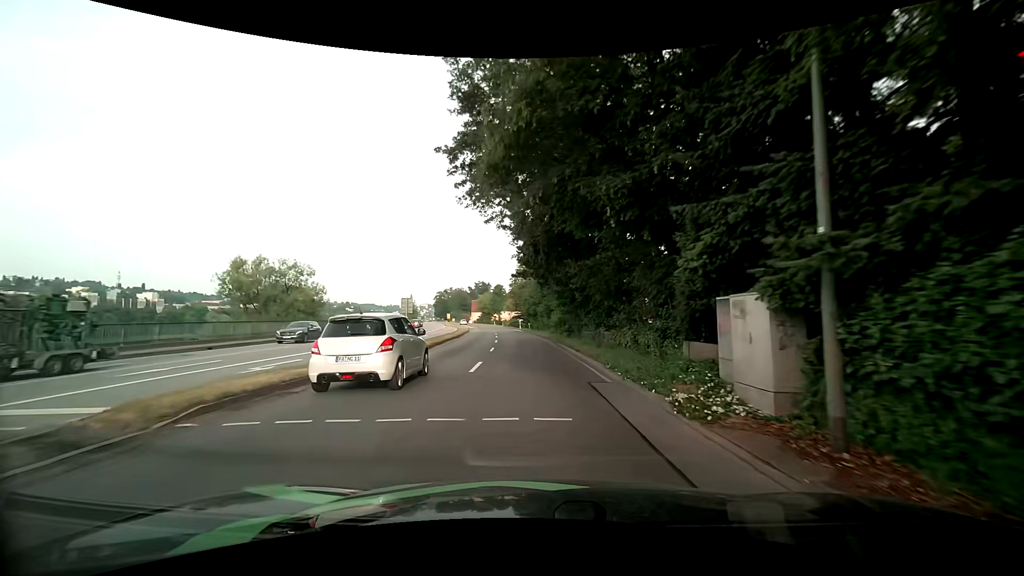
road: primary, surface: asphalt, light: Day
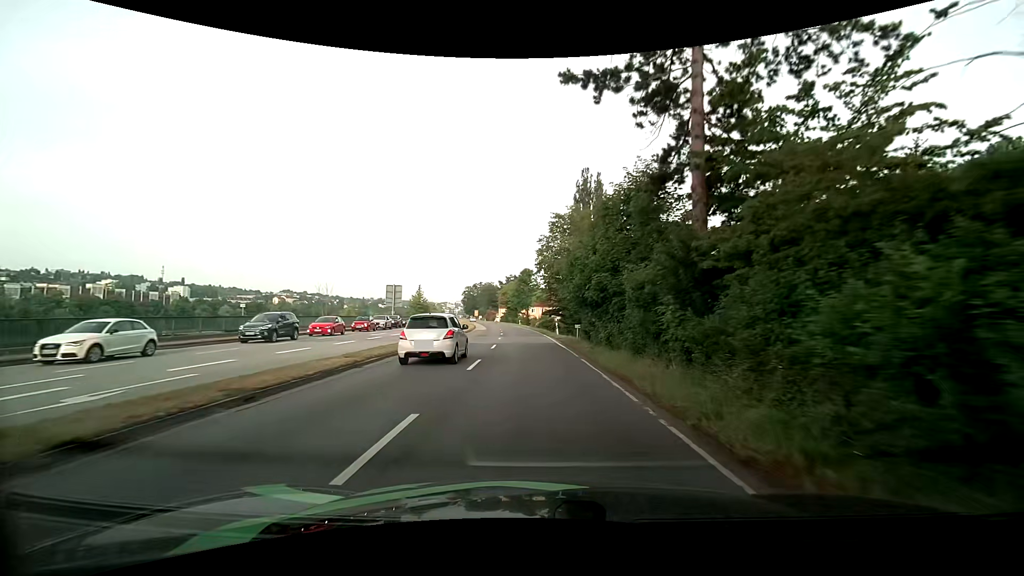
(-1.4, +36.9) m; -5°
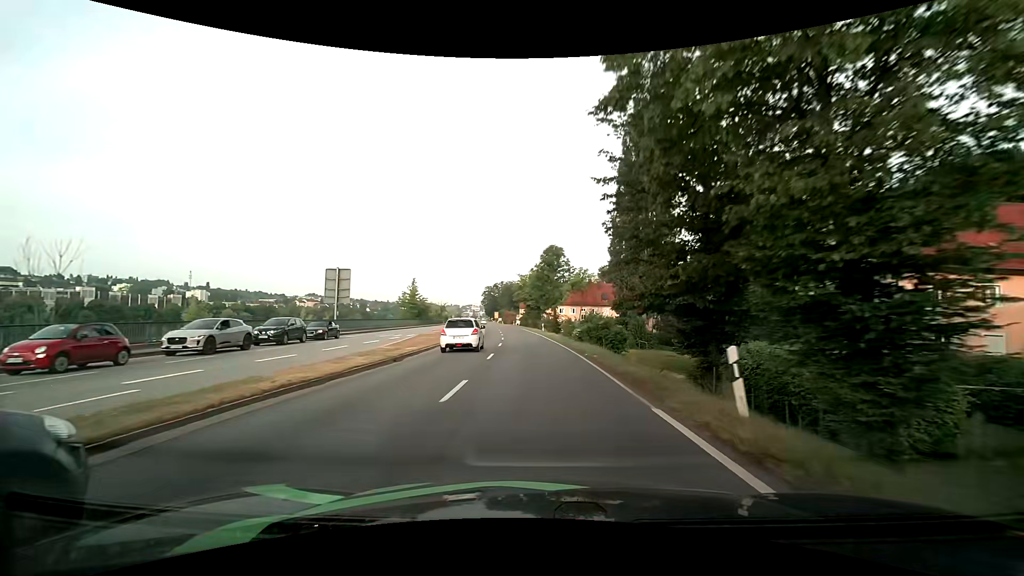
(-0.4, +32.4) m; -2°
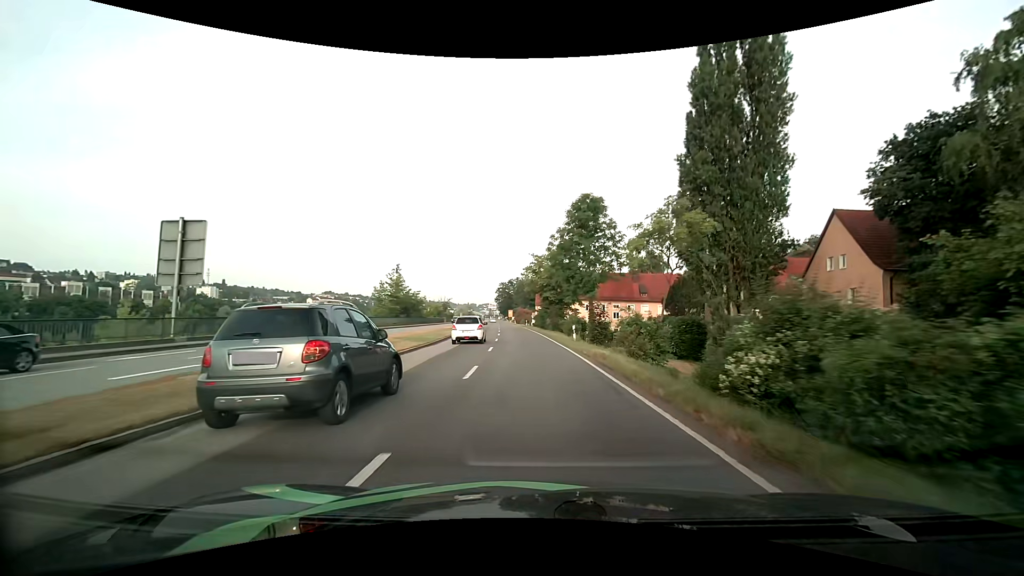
(-0.6, +24.8) m; -2°
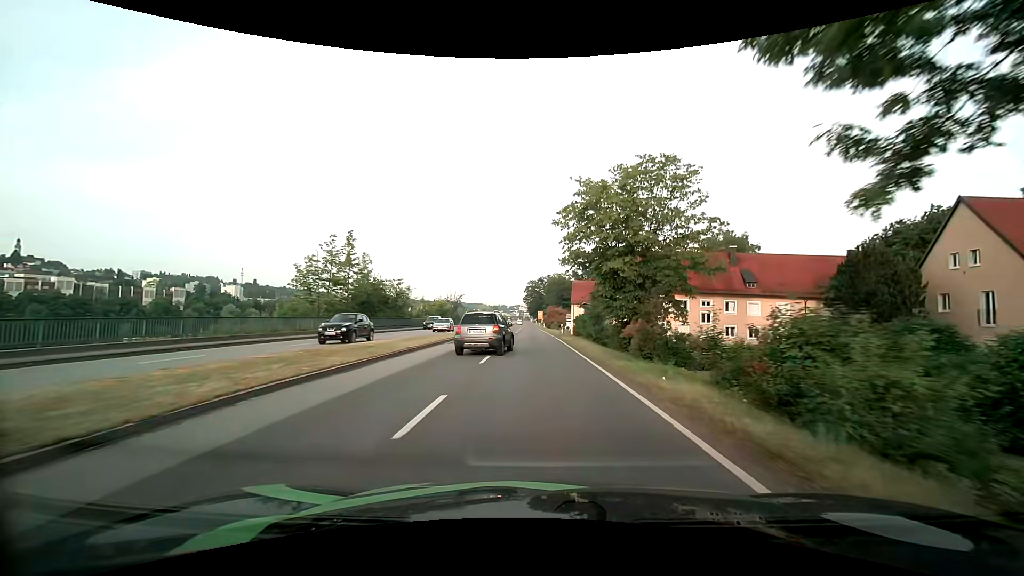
(-1.1, +33.1) m; -4°
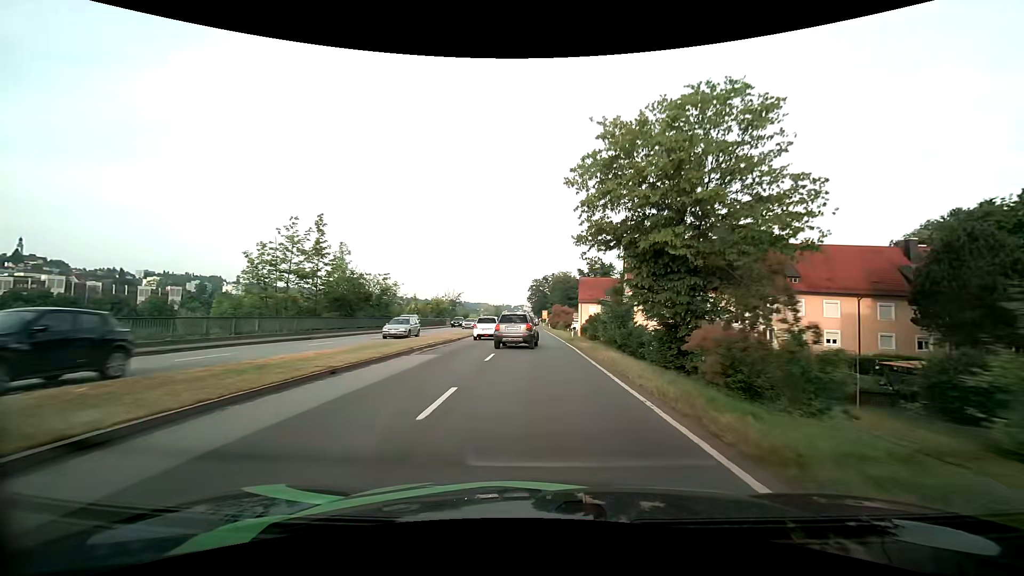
(0.0, +8.1) m; 0°
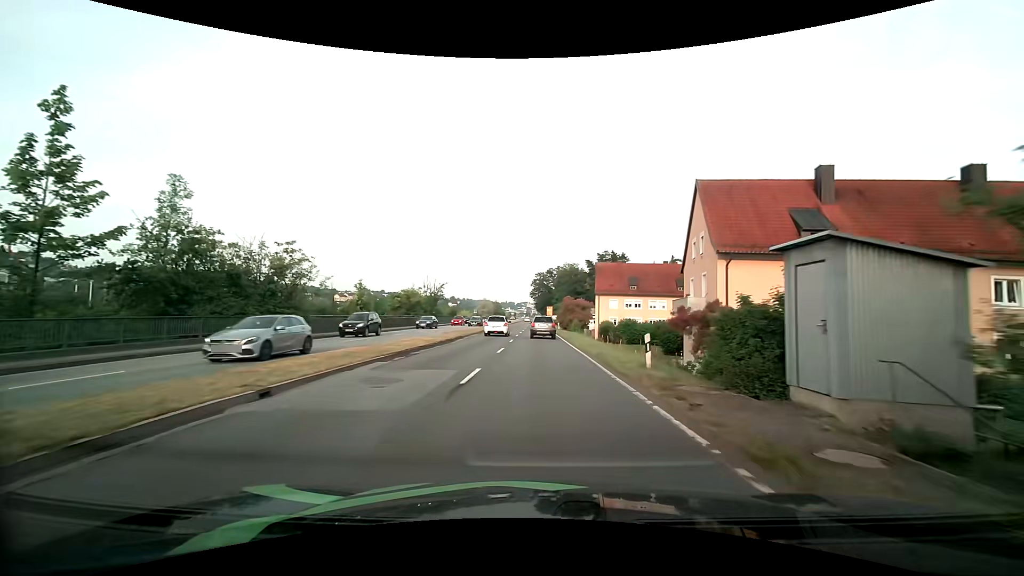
(-0.2, +23.9) m; -1°
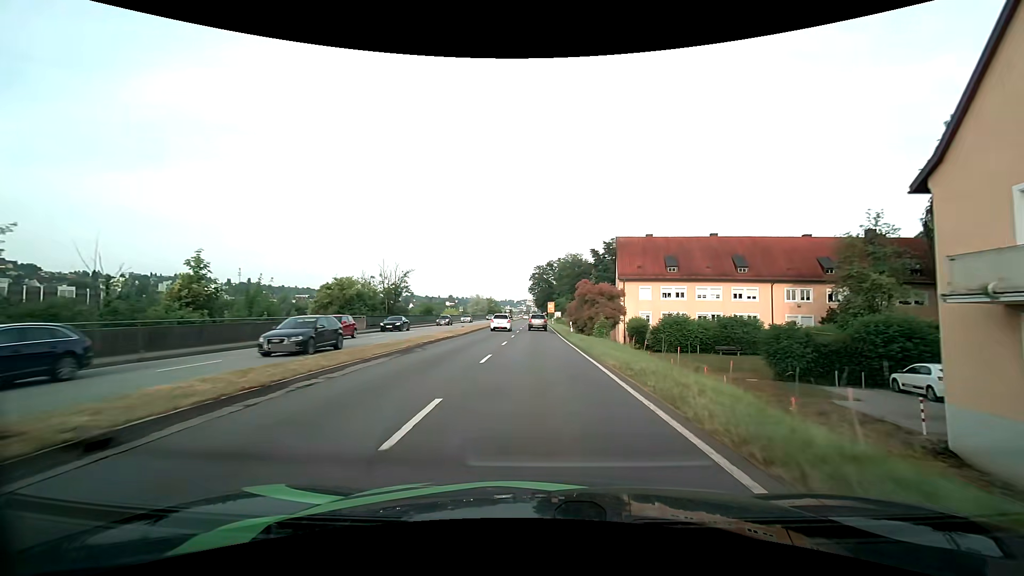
(+0.1, +23.4) m; 0°
(0, +10) (0, +20) (0, +30) (0, +40) (0, +50) (0, +60) (0, +70) (0, +80) (-1, +90) (-1, +100) m
